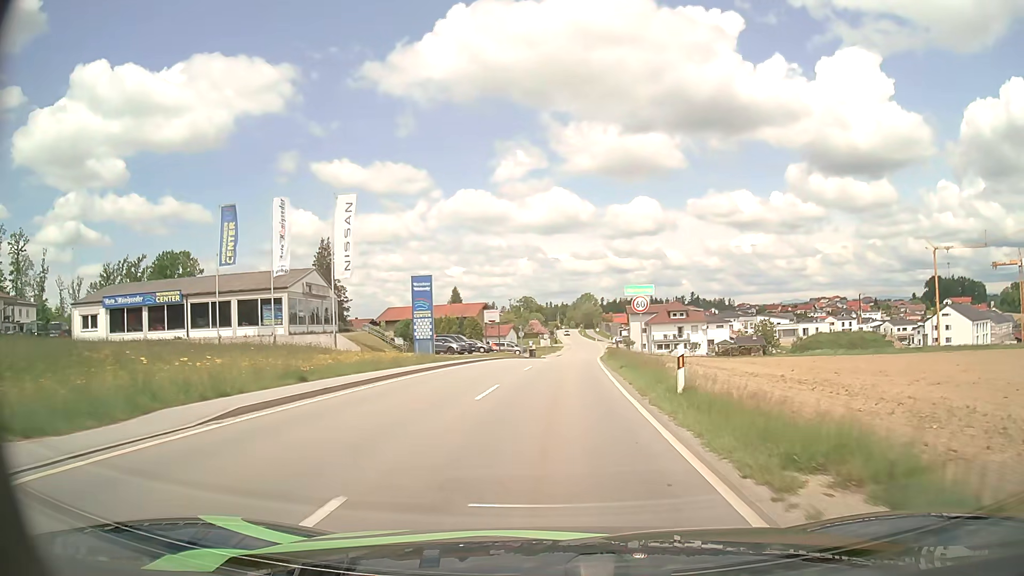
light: Day
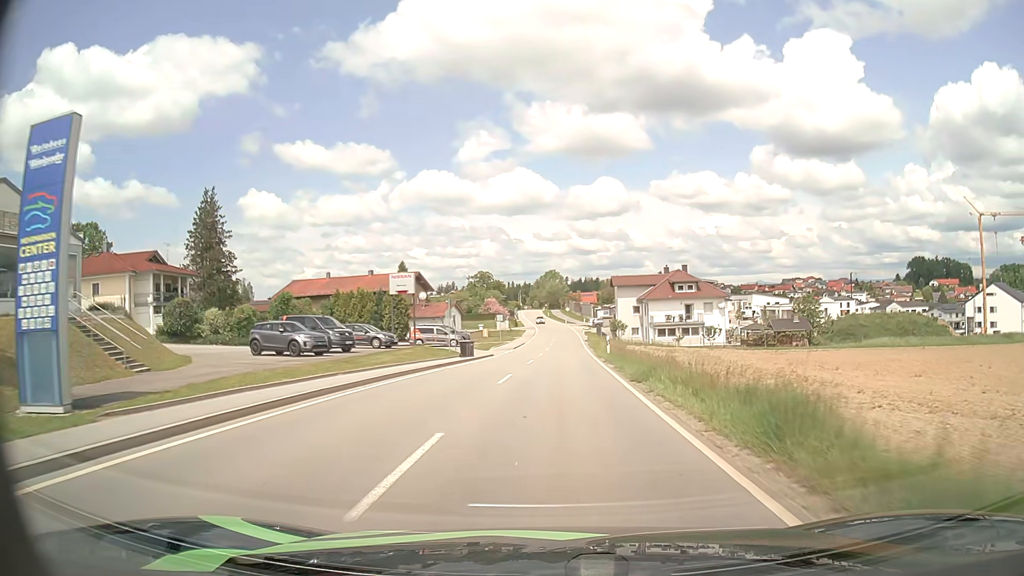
(+0.7, +32.7) m; +3°
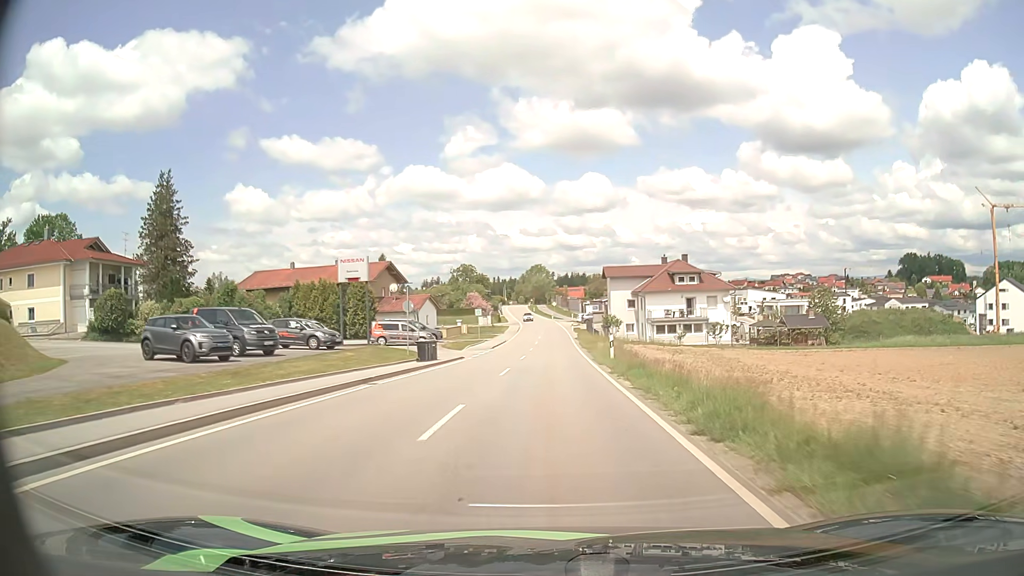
(+0.1, +8.8) m; +1°
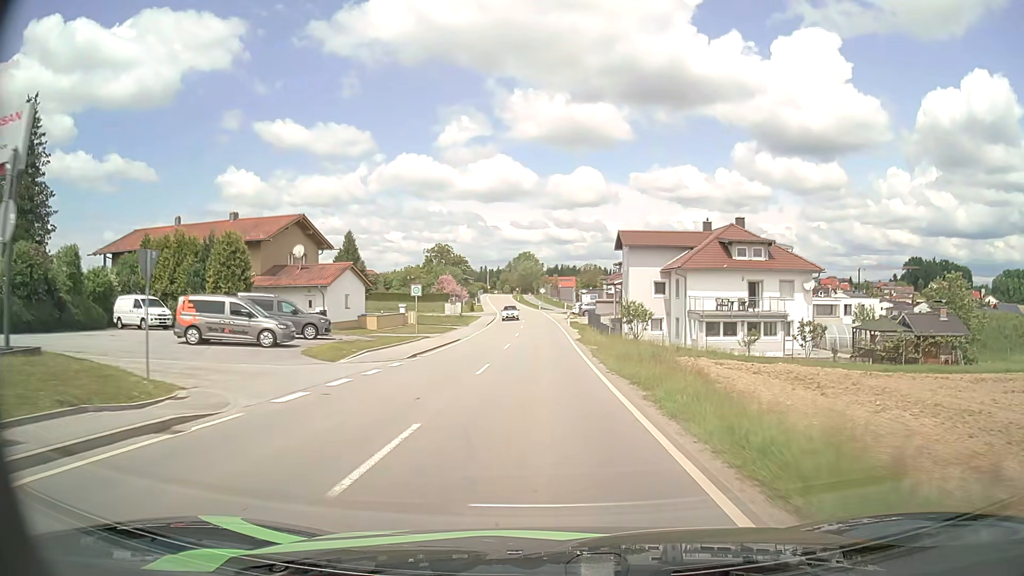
(+0.3, +26.6) m; +1°
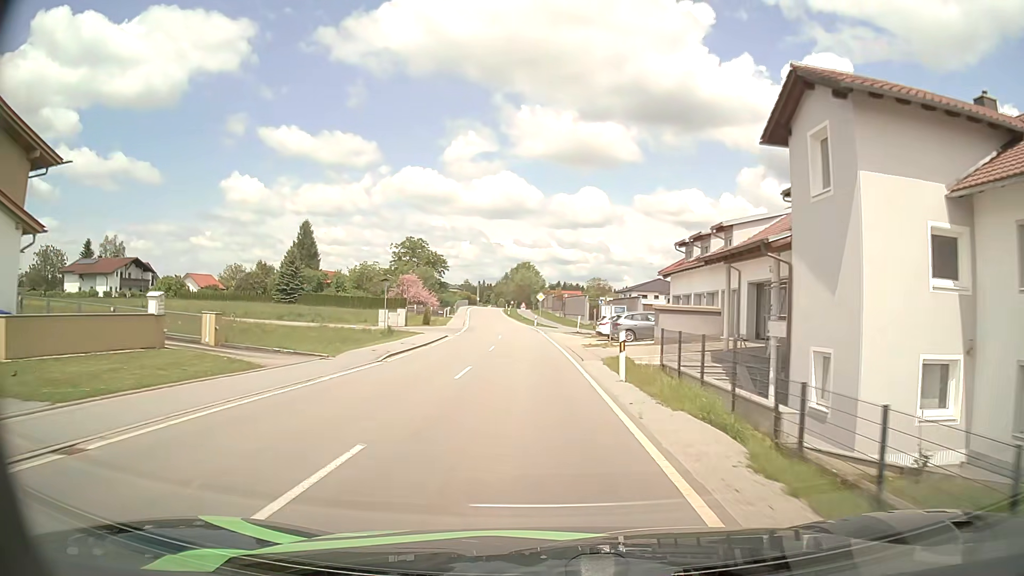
(0.0, +37.9) m; 0°
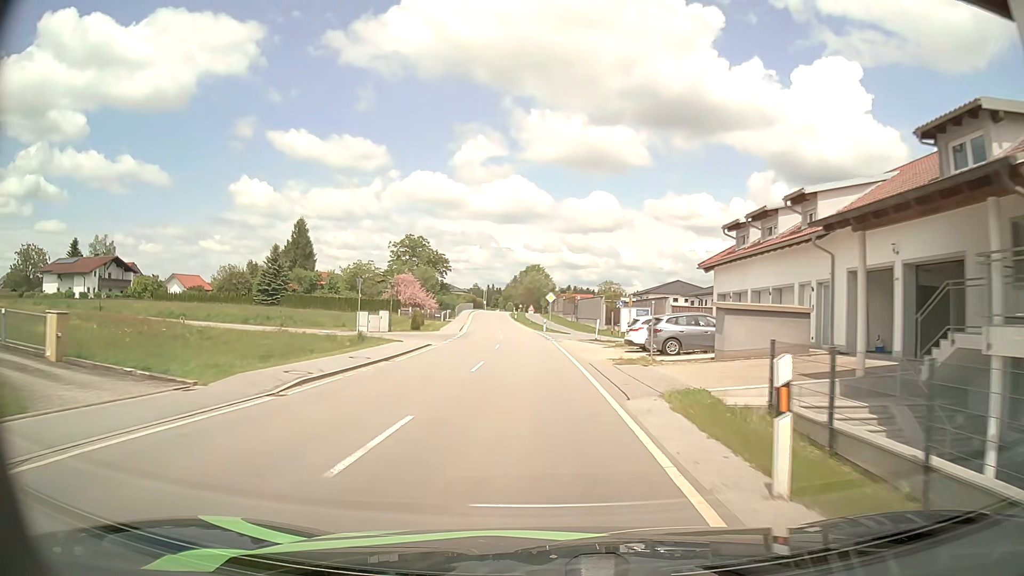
(0.0, +9.6) m; -1°
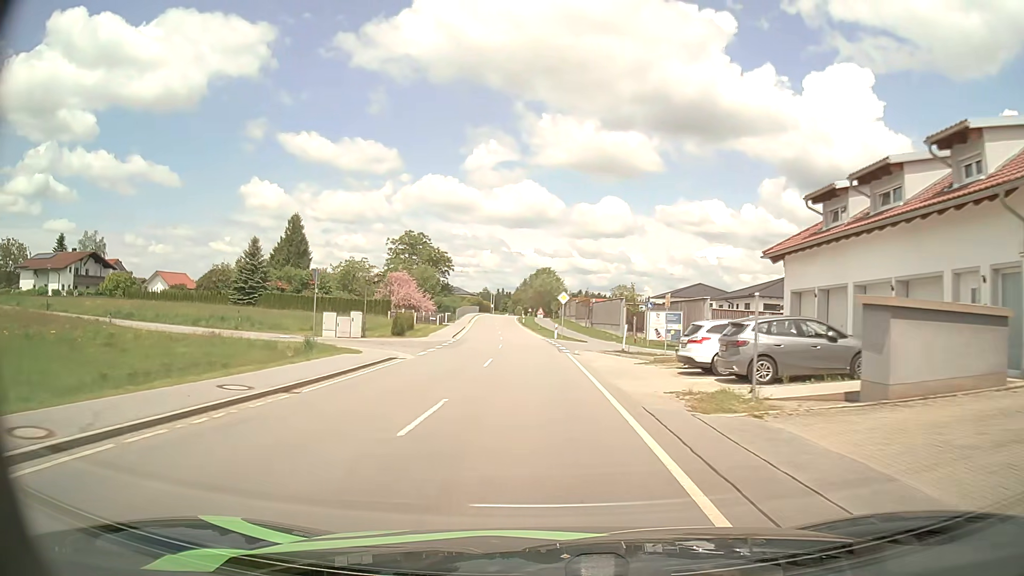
(-0.1, +9.8) m; -1°
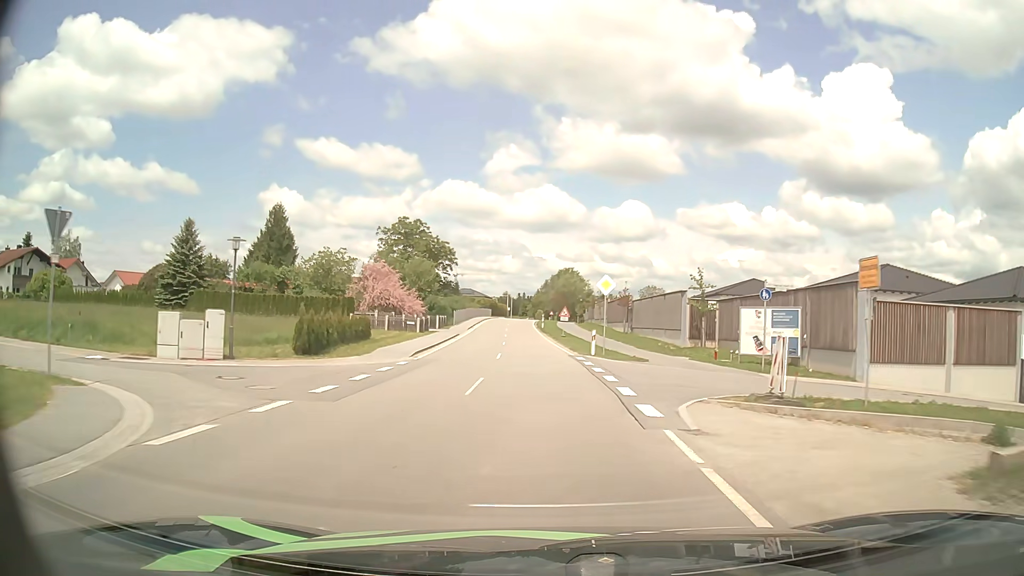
(-0.3, +19.6) m; -1°
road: tertiary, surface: asphalt
(0, +10) (0, +20) (-1, +30) (-1, +40) (-2, +50) (-2, +60) (-3, +70) (-3, +80) (-4, +90) (-4, +100) m
